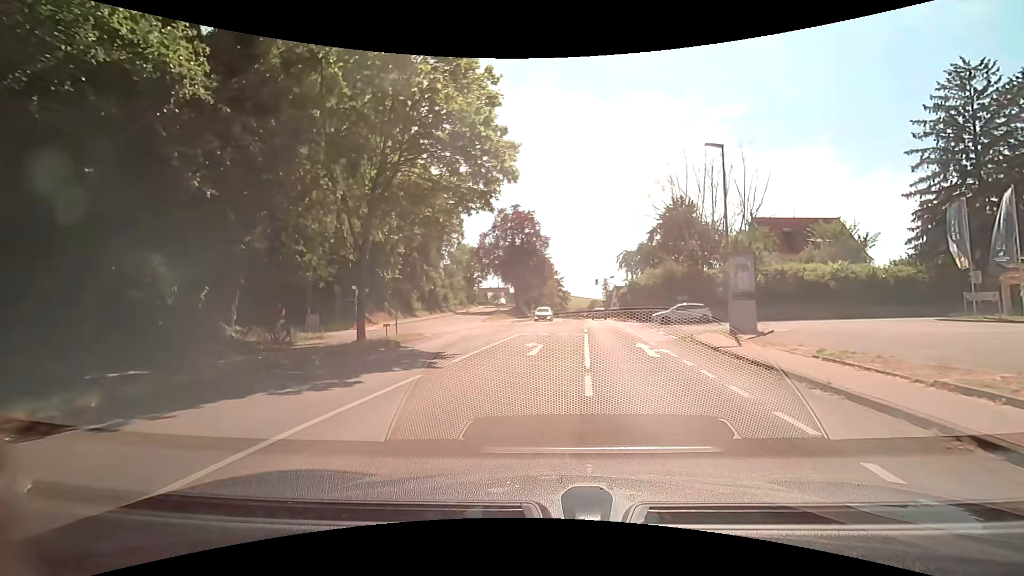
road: secondary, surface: asphalt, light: Day
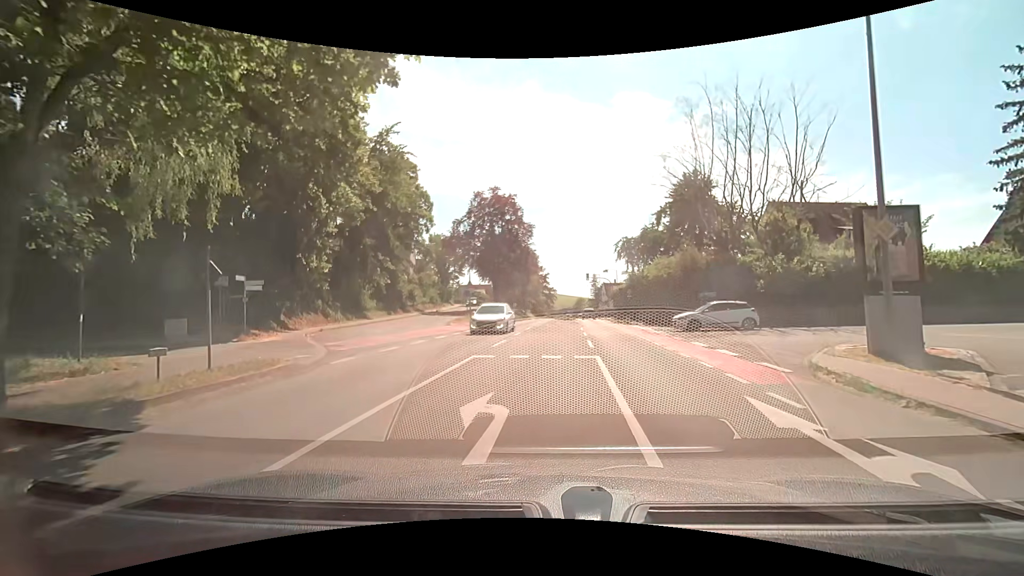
(+0.3, +10.8) m; +2°
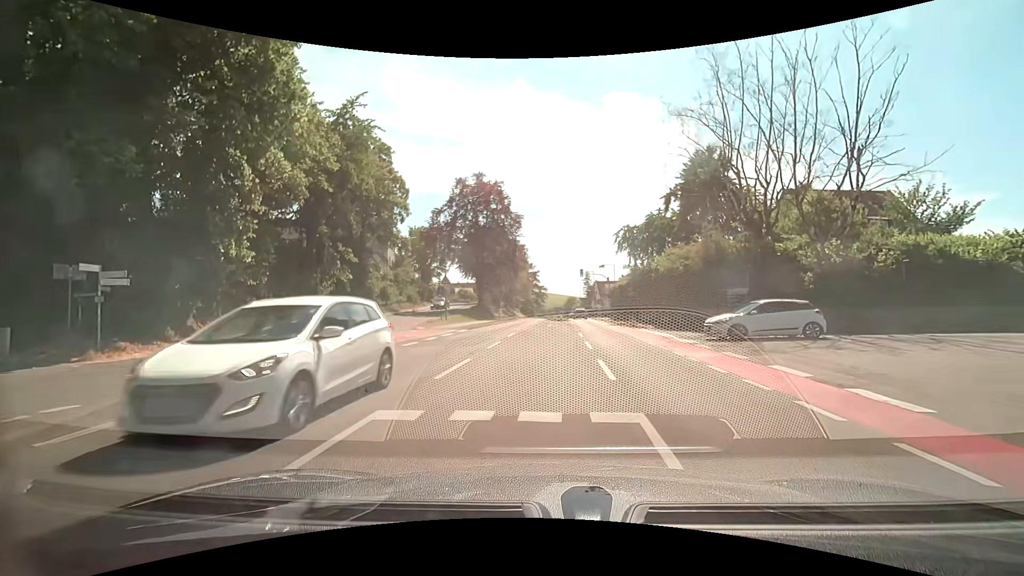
(+0.2, +6.8) m; +2°
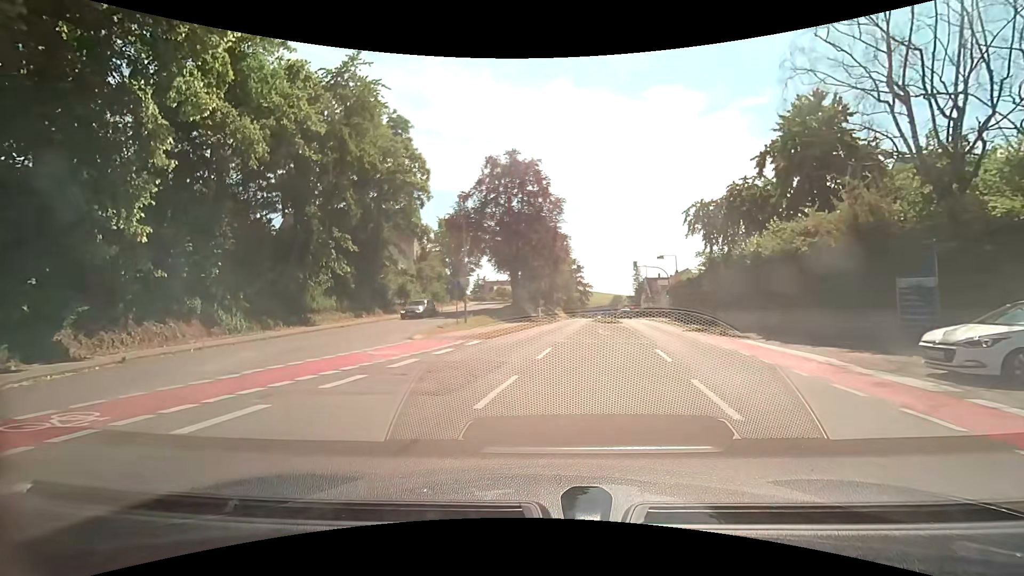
(-0.1, +8.8) m; -4°
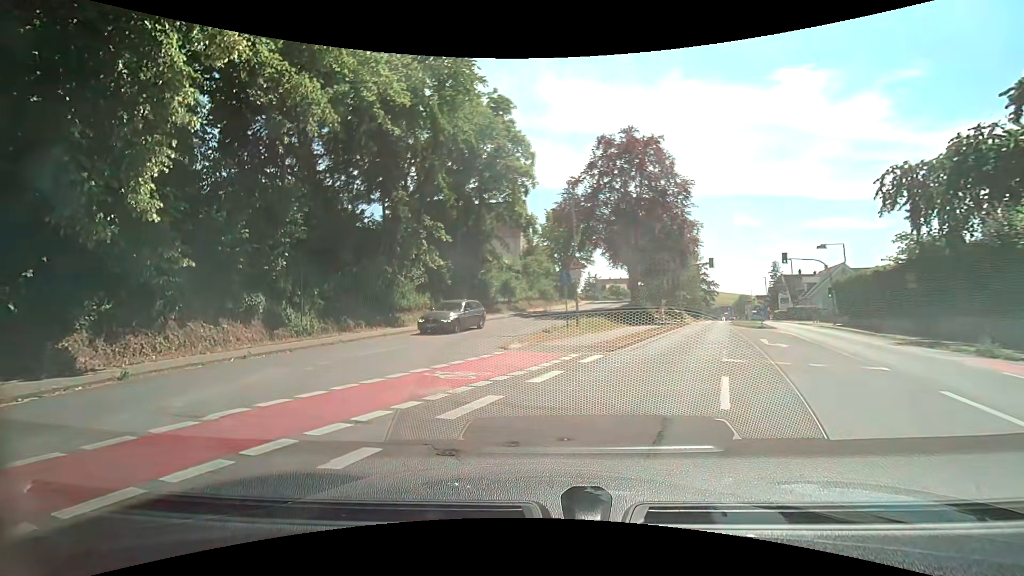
(-0.7, +5.6) m; -12°
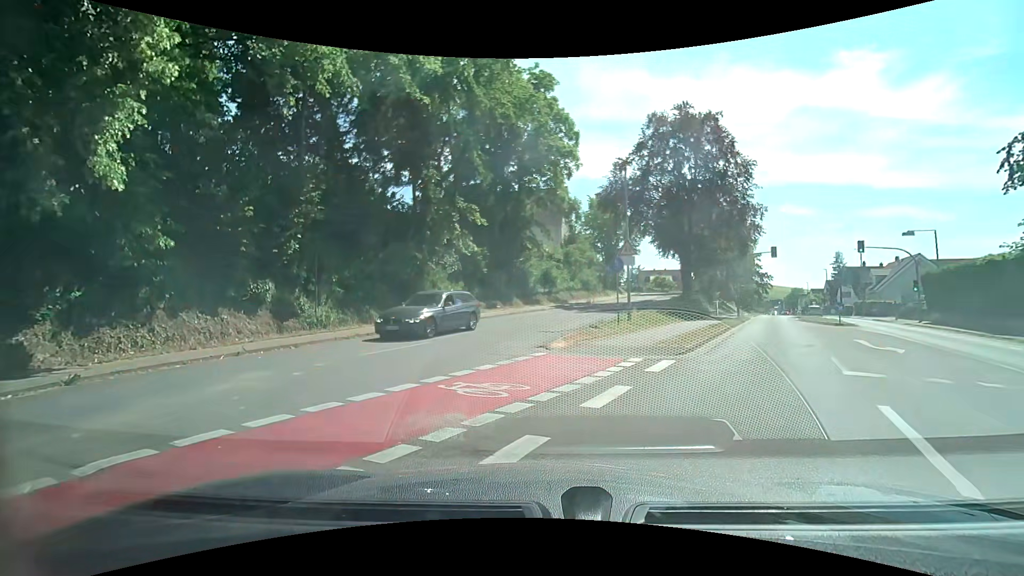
(-0.2, +2.5) m; -4°
